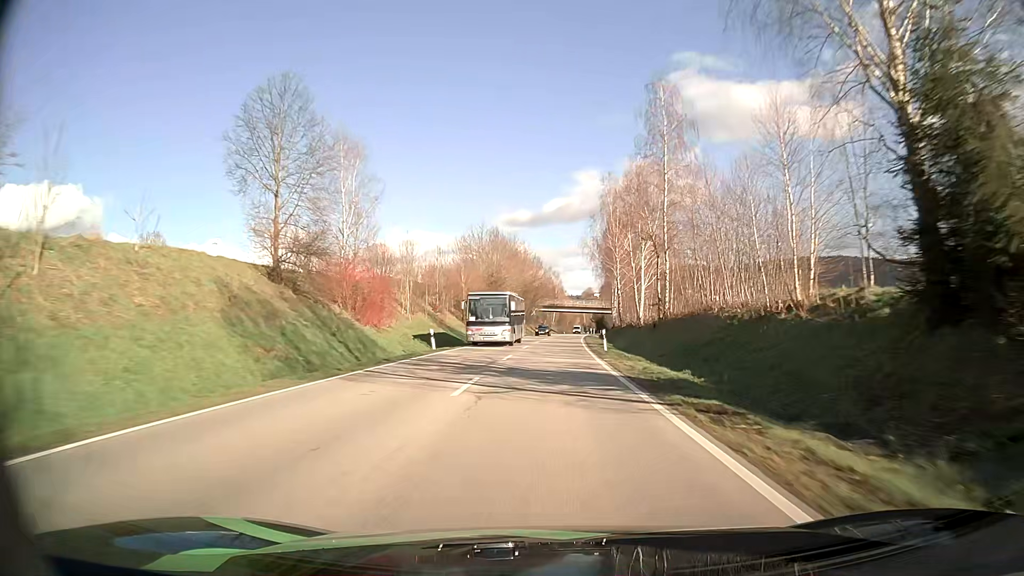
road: secondary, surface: asphalt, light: Day
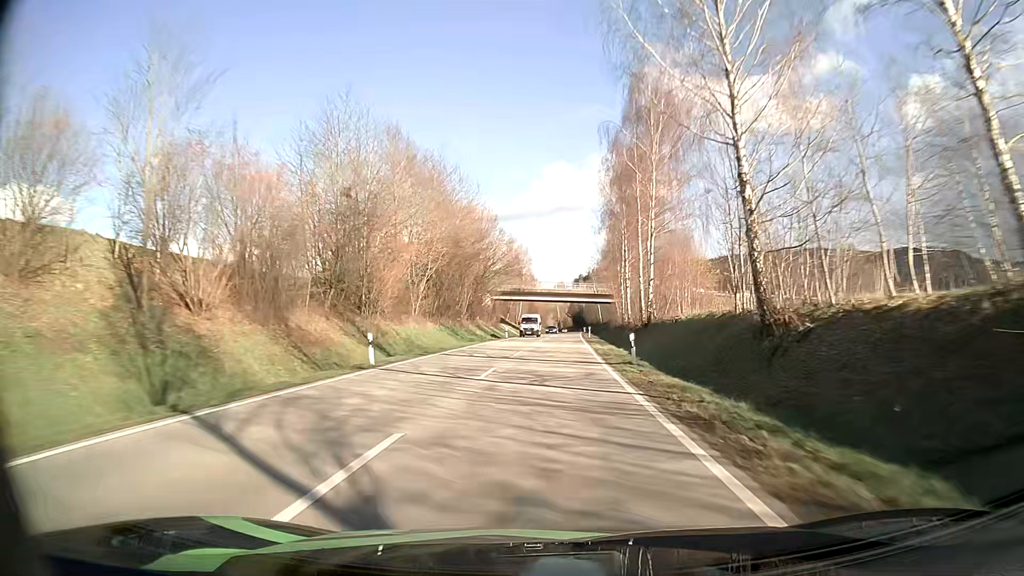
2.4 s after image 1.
(+1.3, +56.4) m; +3°
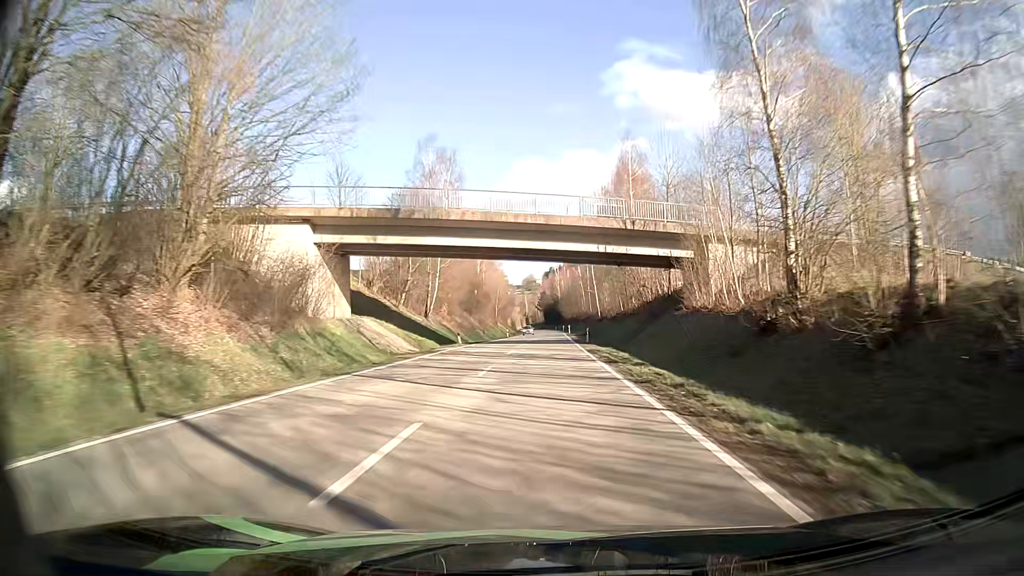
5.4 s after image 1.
(+1.2, +71.5) m; +3°
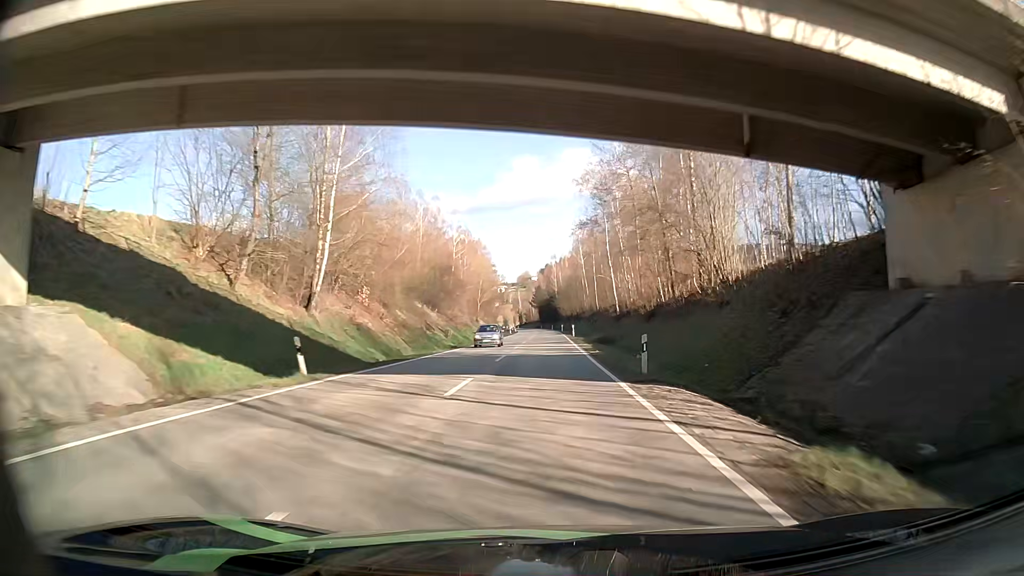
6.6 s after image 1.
(-0.1, +28.9) m; 0°
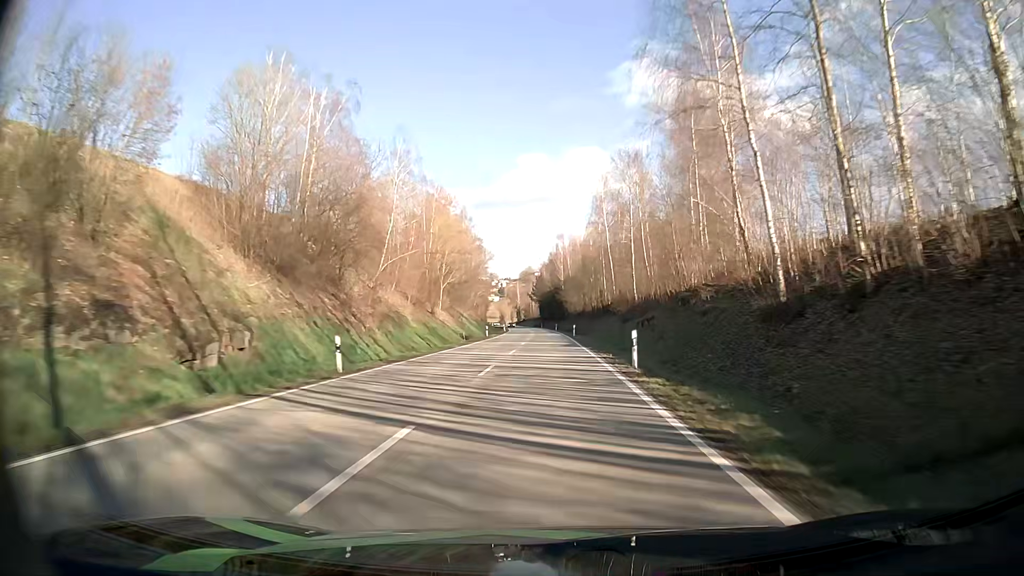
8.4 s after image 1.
(-0.3, +43.7) m; -1°
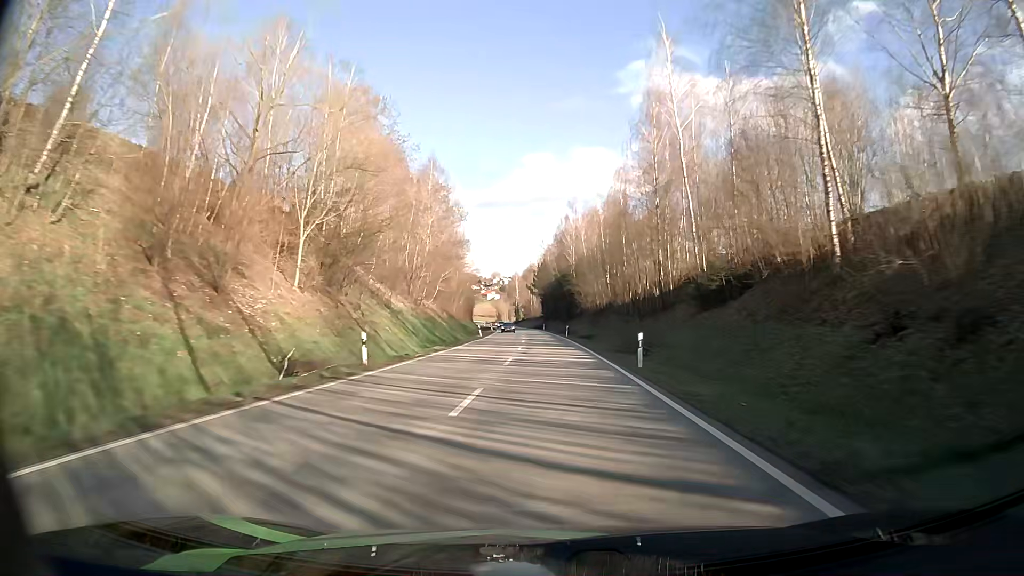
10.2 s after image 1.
(0.0, +44.1) m; 0°
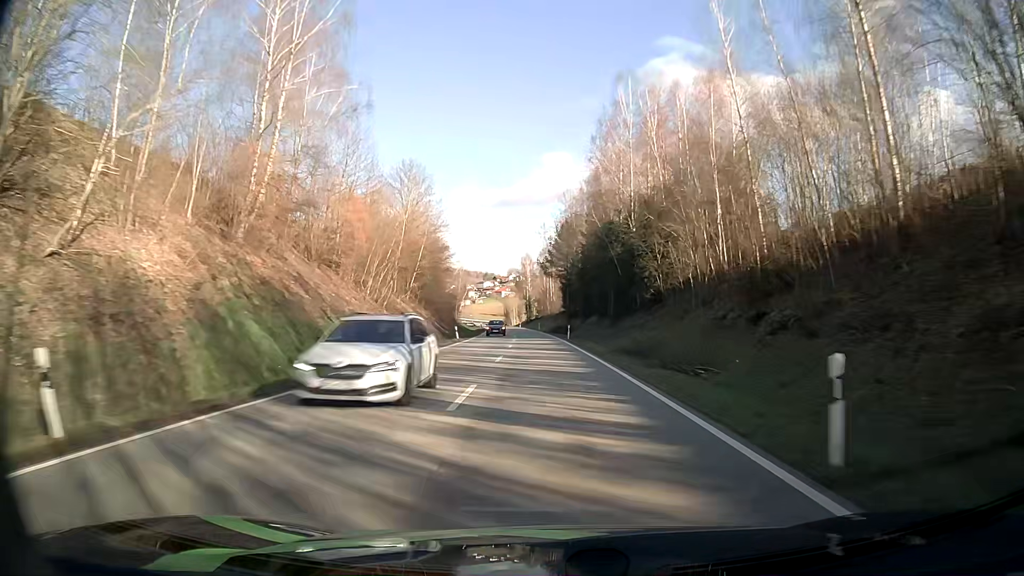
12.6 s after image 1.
(-0.3, +59.5) m; -1°
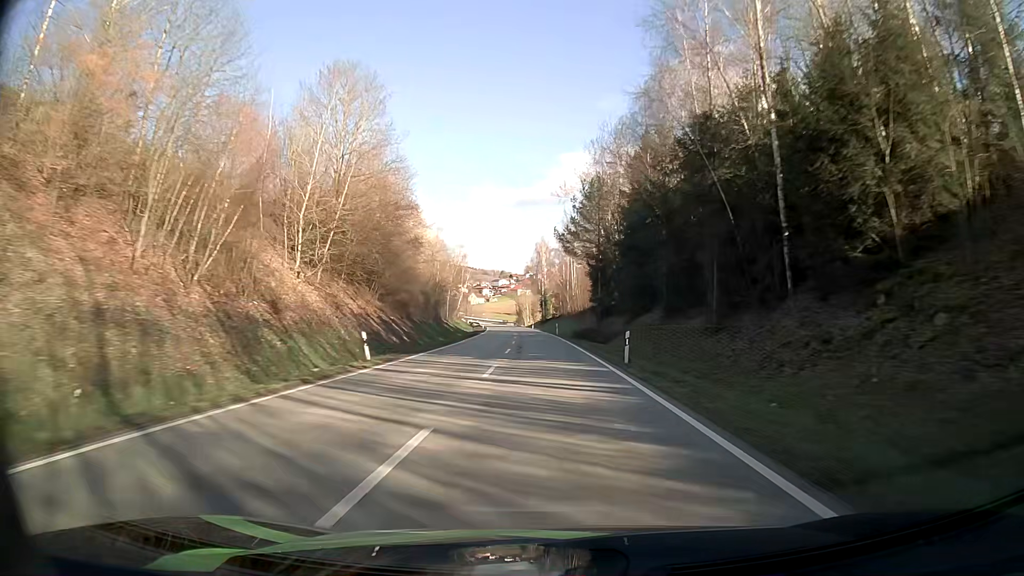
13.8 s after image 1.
(-0.4, +30.0) m; -1°
(0, +10) (0, +20) (-1, +30) (-1, +40) (-1, +50) (-2, +60) (-2, +70) (-3, +80) (-4, +90) (-4, +100) m
